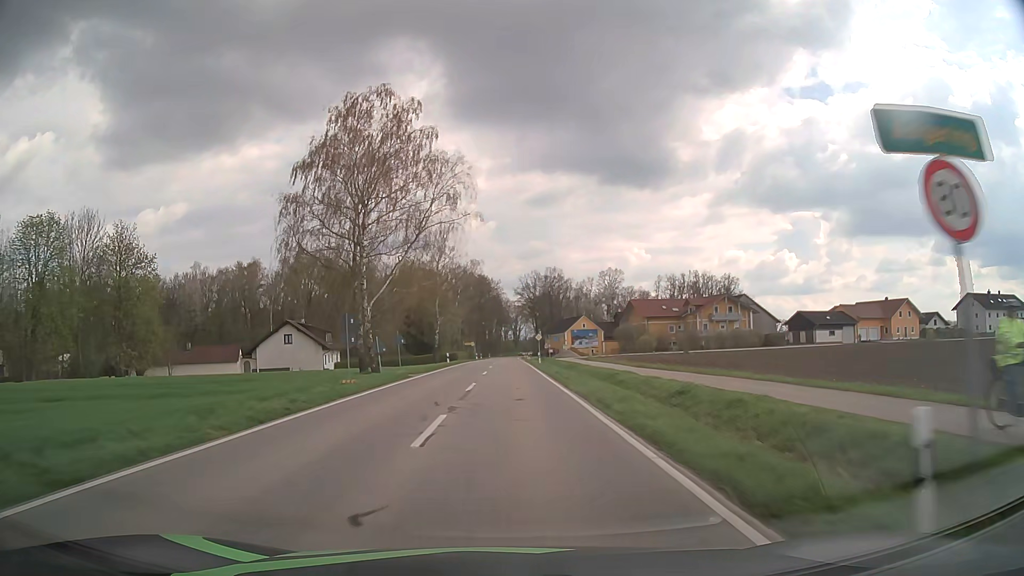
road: tertiary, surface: asphalt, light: Day
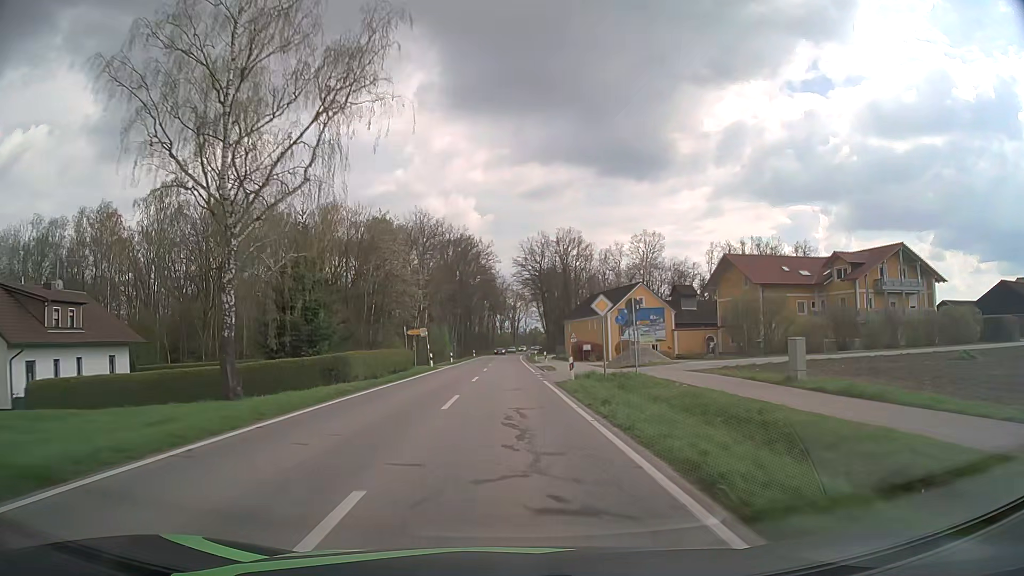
(+0.3, +56.1) m; 0°
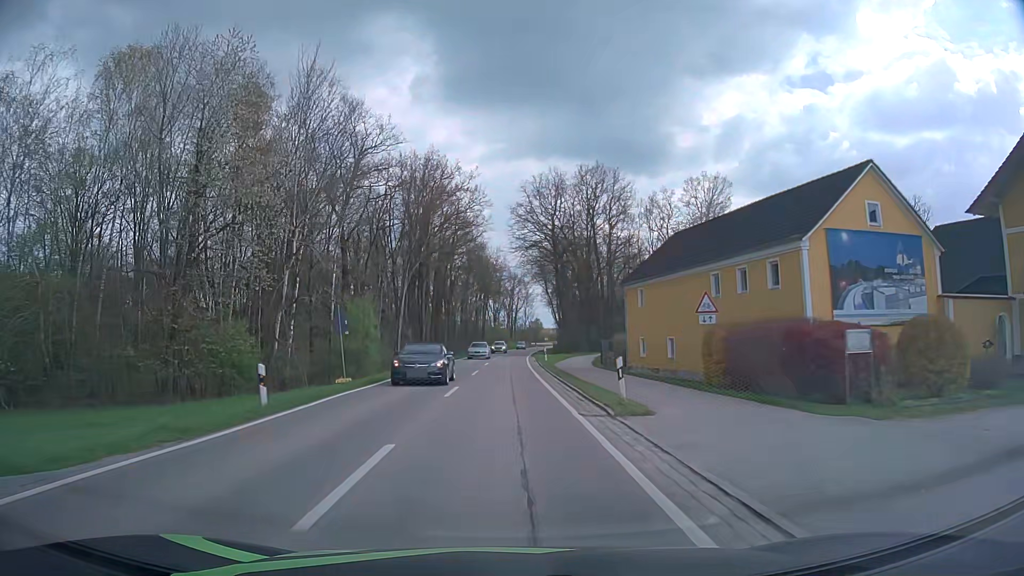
(+0.3, +46.7) m; +1°
(0, +10) (0, +20) (0, +30) (0, +40) (0, +50) (+1, +60) (+1, +70) (+1, +80) (+2, +90) (+2, +100) m
